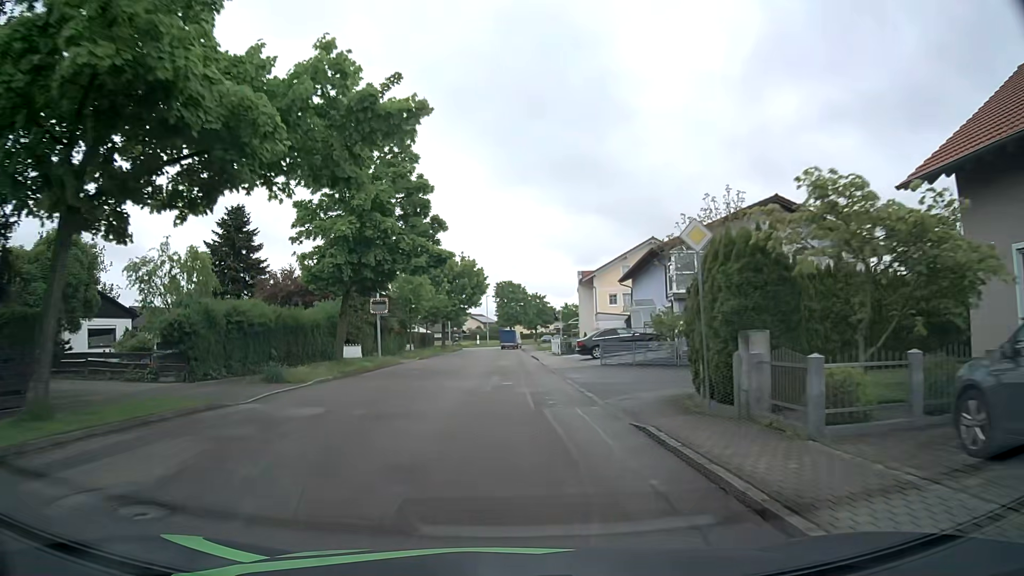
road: unclassified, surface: asphalt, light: Day
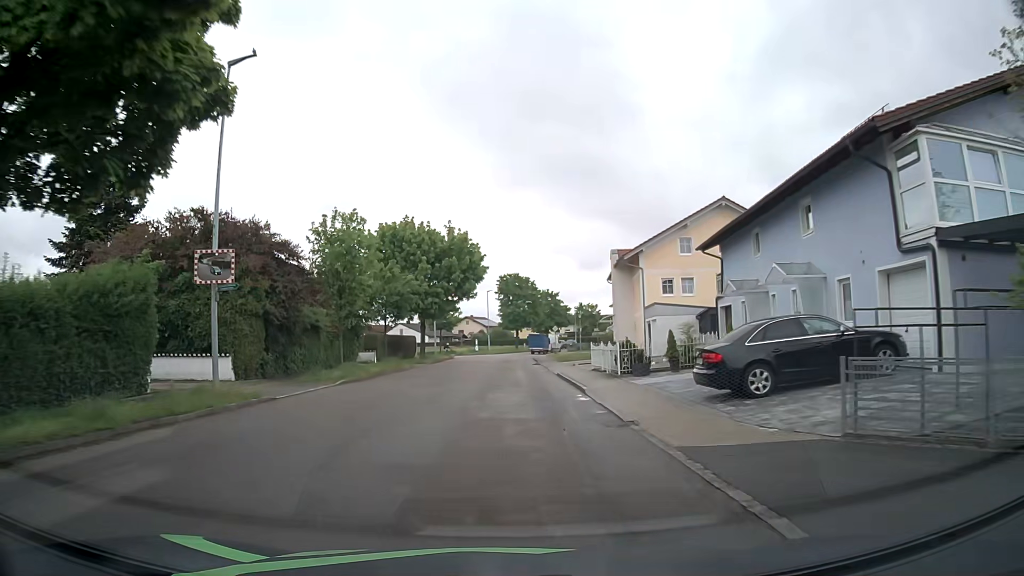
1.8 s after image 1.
(-0.1, +21.6) m; -1°
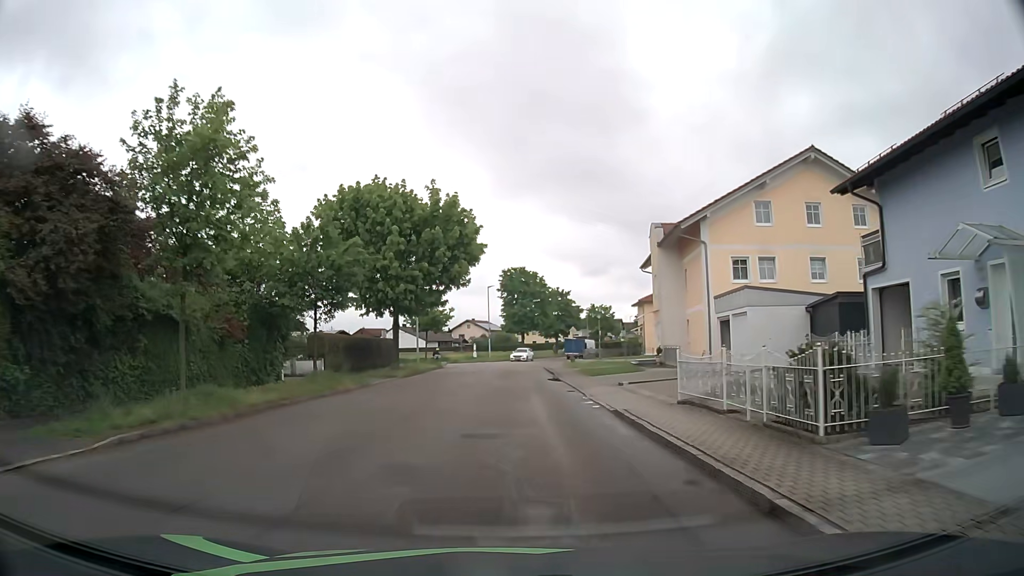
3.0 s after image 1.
(0.0, +14.2) m; 0°
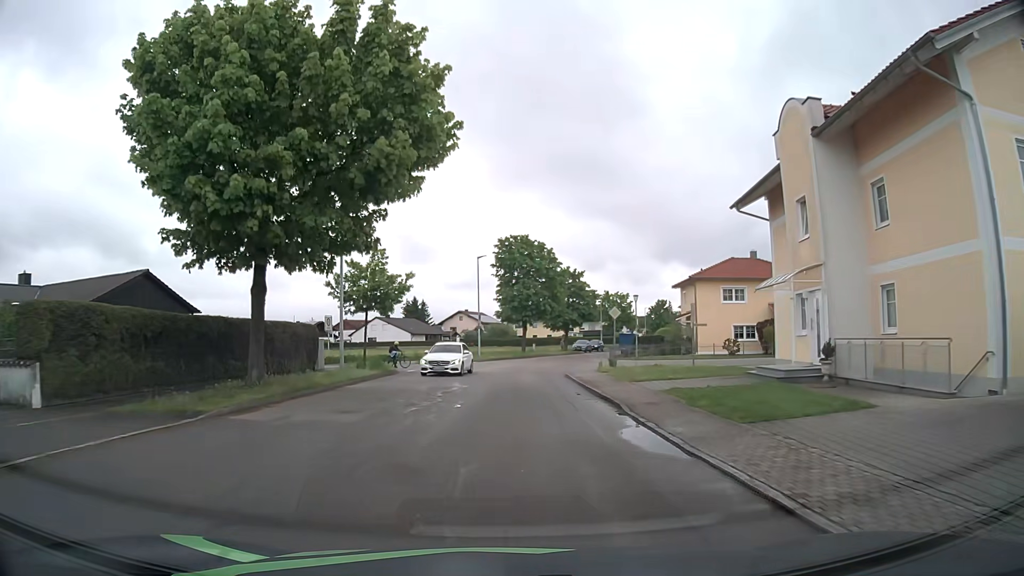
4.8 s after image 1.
(+0.1, +21.0) m; 0°
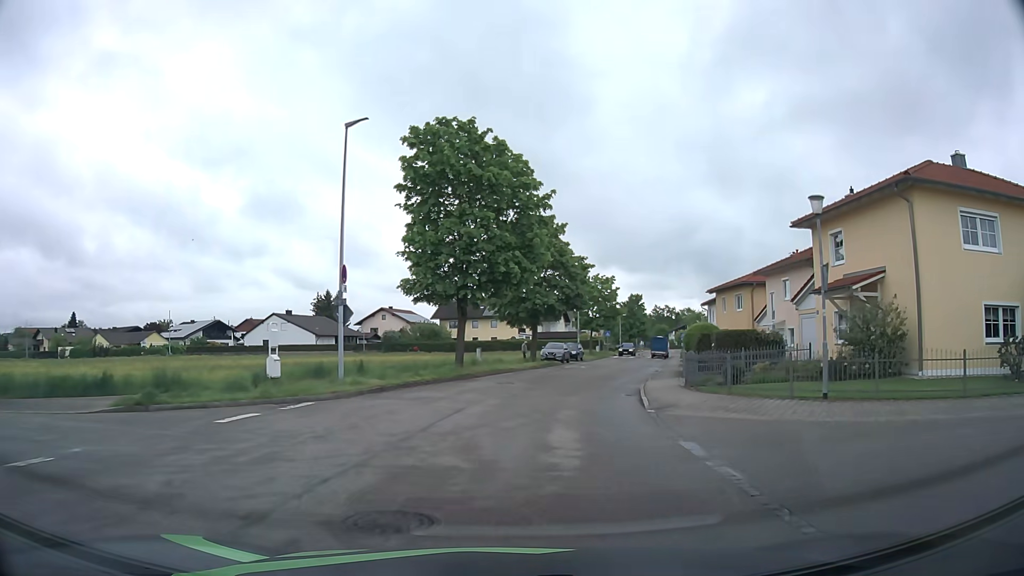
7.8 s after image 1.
(+0.8, +34.0) m; +5°
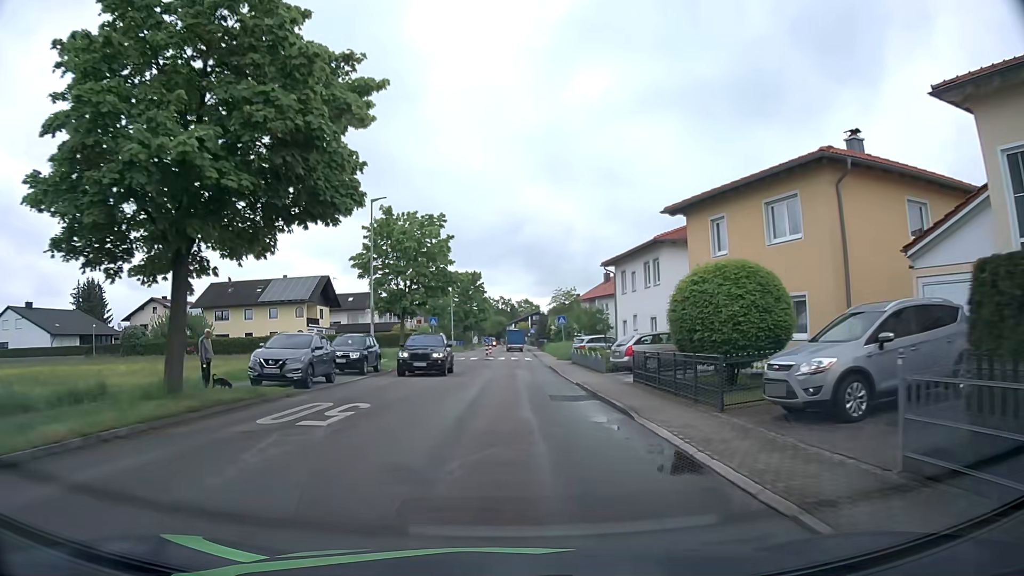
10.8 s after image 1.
(+4.7, +33.1) m; +15°
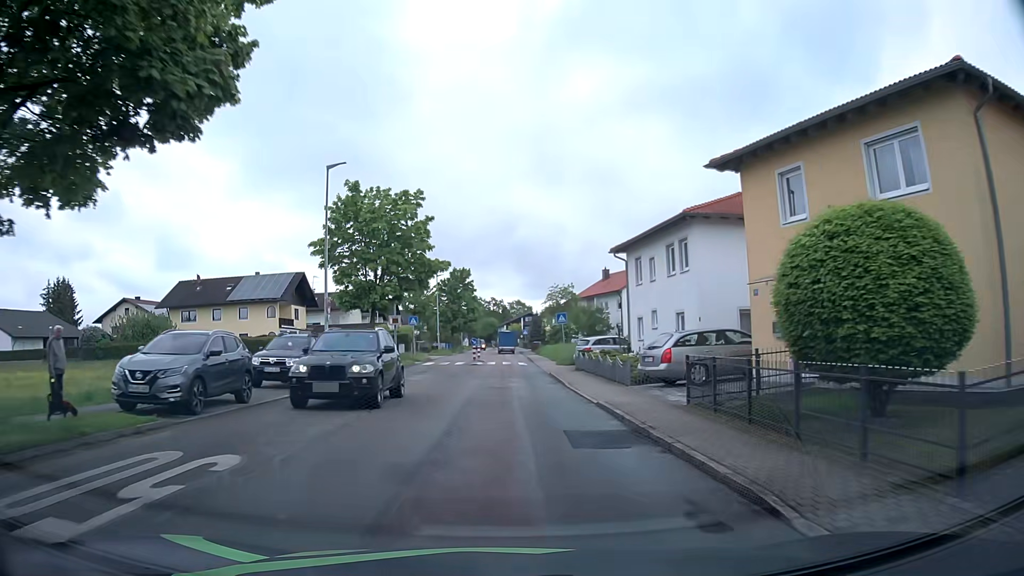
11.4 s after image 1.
(0.0, +6.9) m; 0°
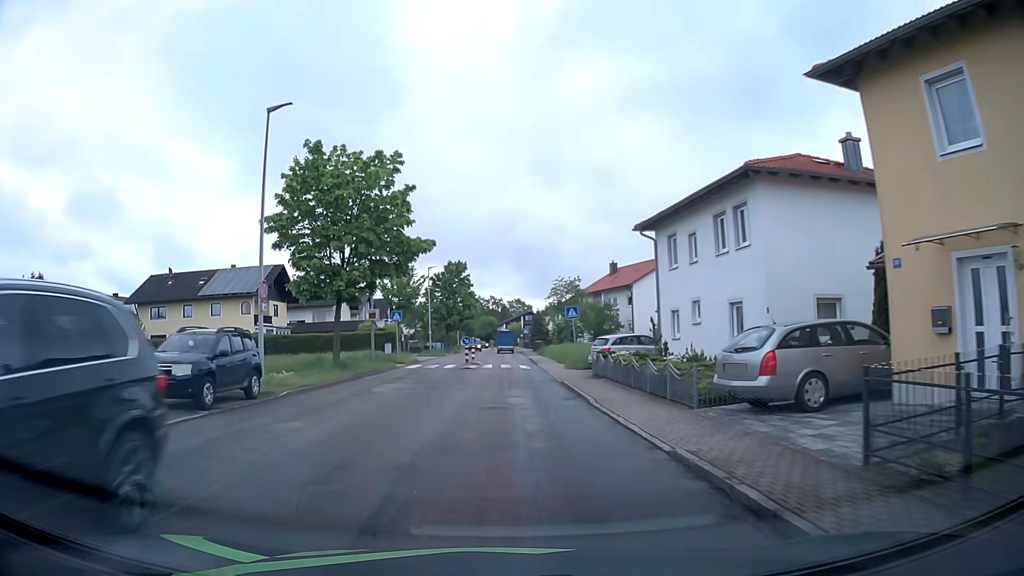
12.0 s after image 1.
(0.0, +7.0) m; 0°
(0, +10) (0, +20) (0, +30) (0, +40) (0, +50) (0, +60) (0, +70) (0, +80) (0, +90) (0, +100) m
